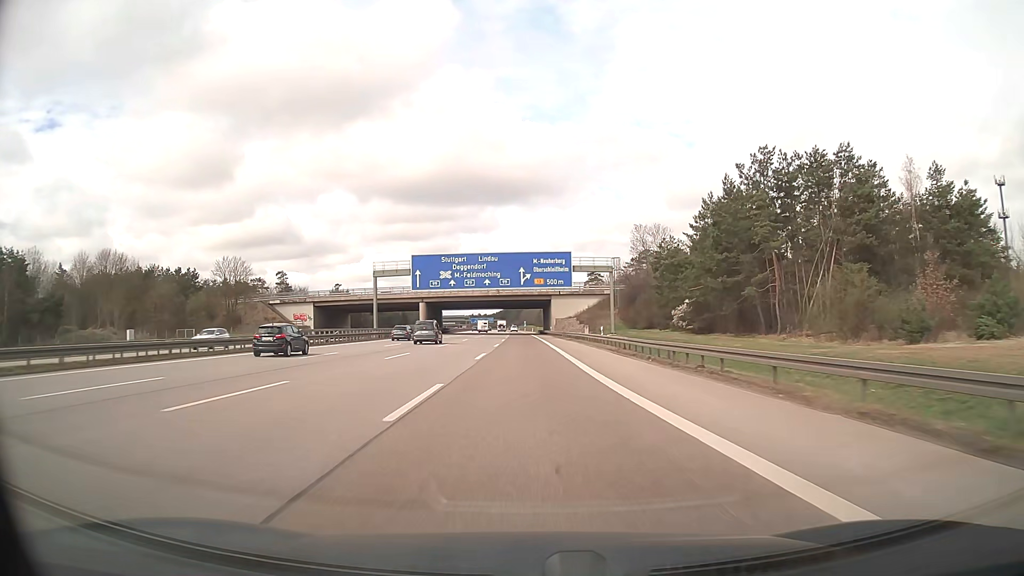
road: motorway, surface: asphalt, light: Day
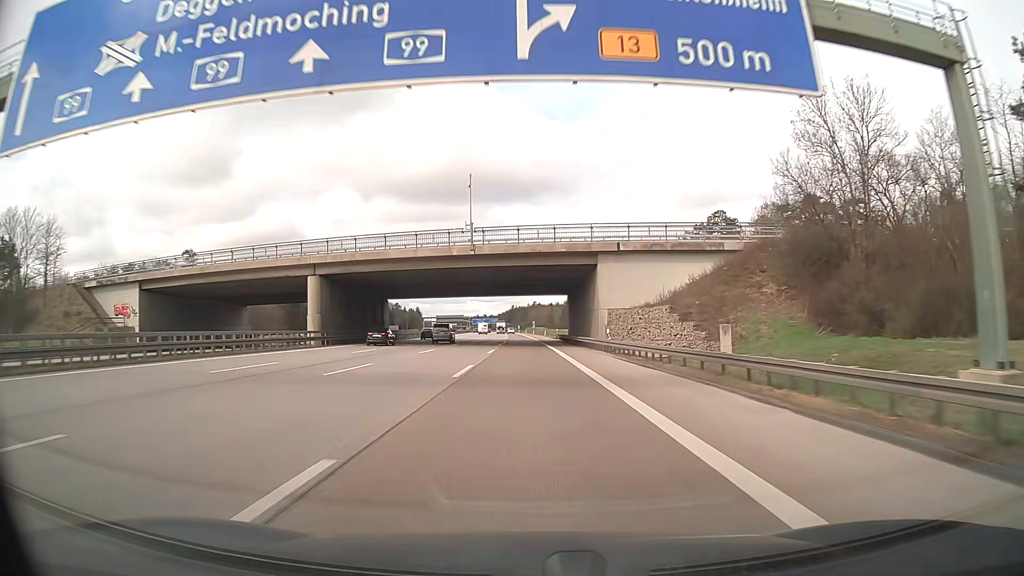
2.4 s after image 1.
(-0.6, +63.2) m; -1°
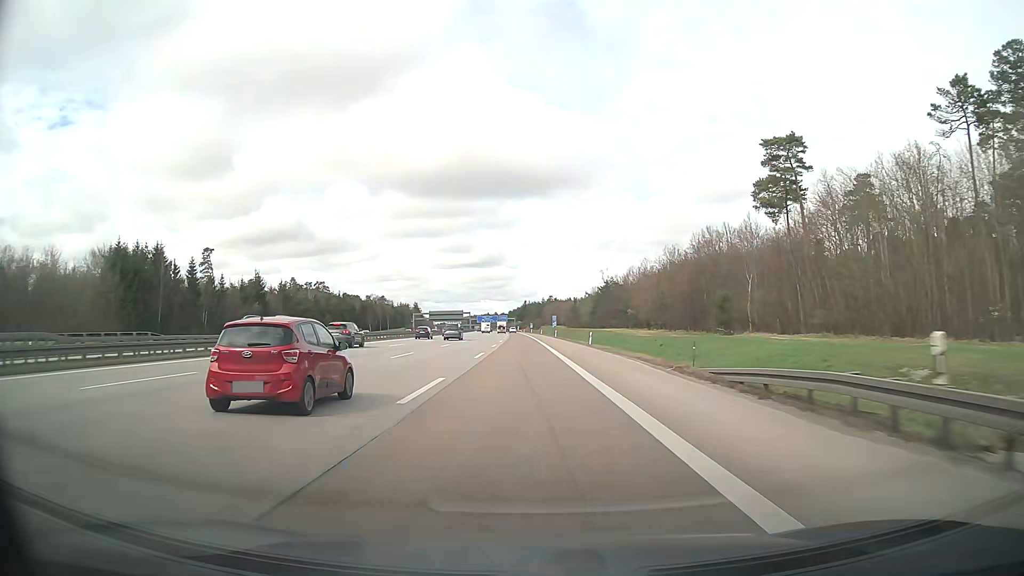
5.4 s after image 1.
(-0.9, +79.1) m; -1°
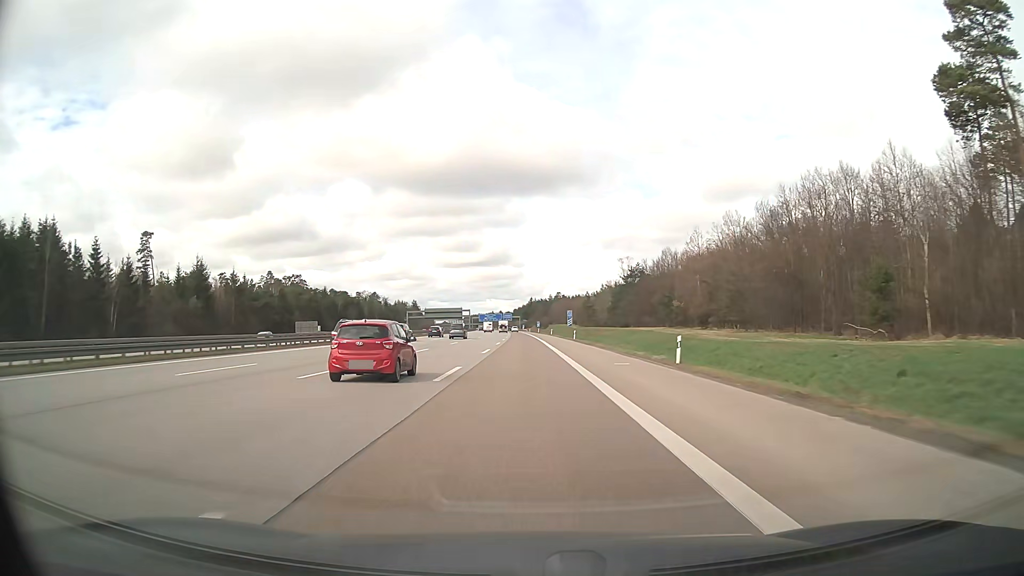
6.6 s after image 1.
(-0.2, +31.6) m; -1°
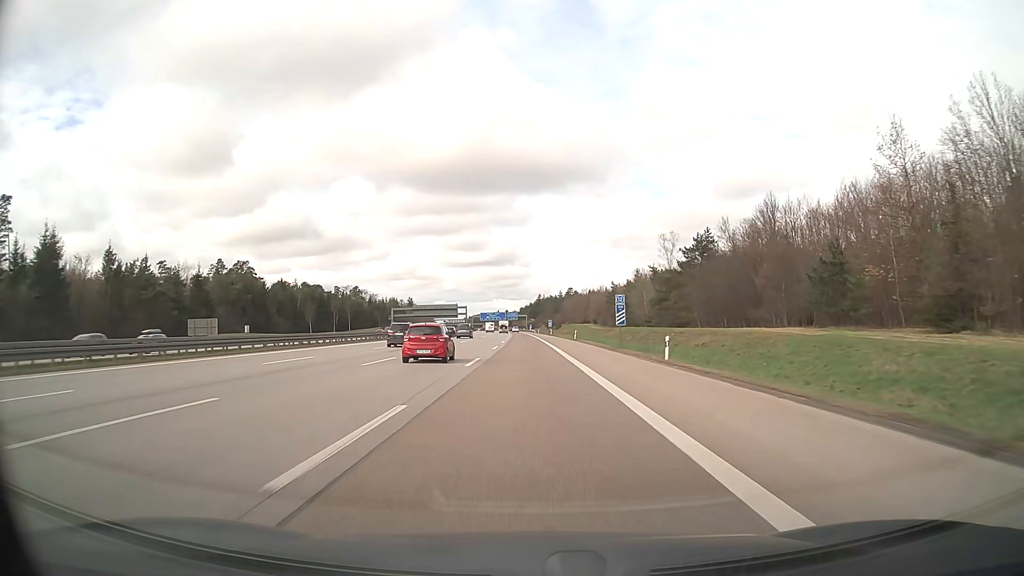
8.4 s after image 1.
(-0.3, +47.4) m; -1°
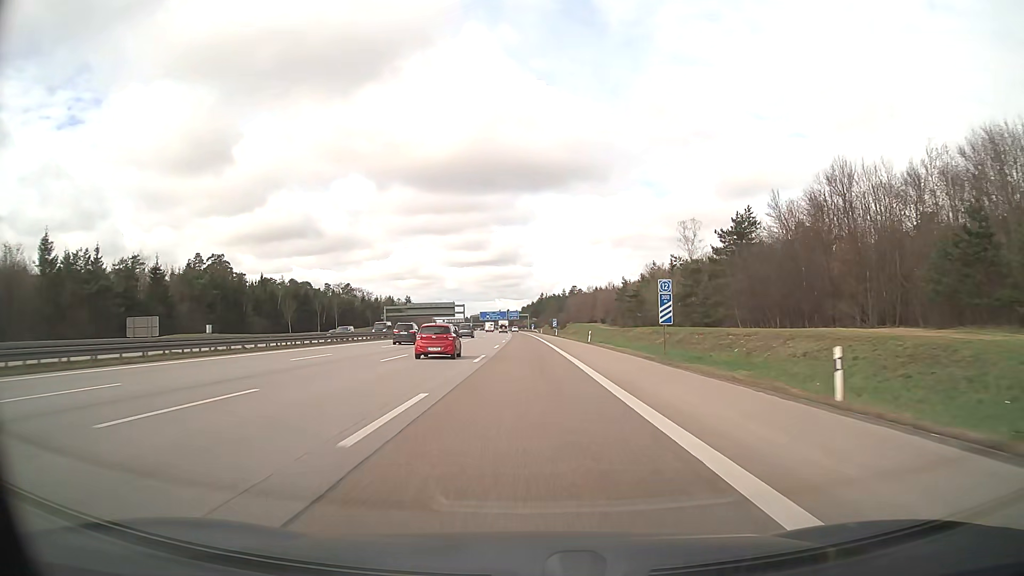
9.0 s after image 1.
(0.0, +15.8) m; 0°
